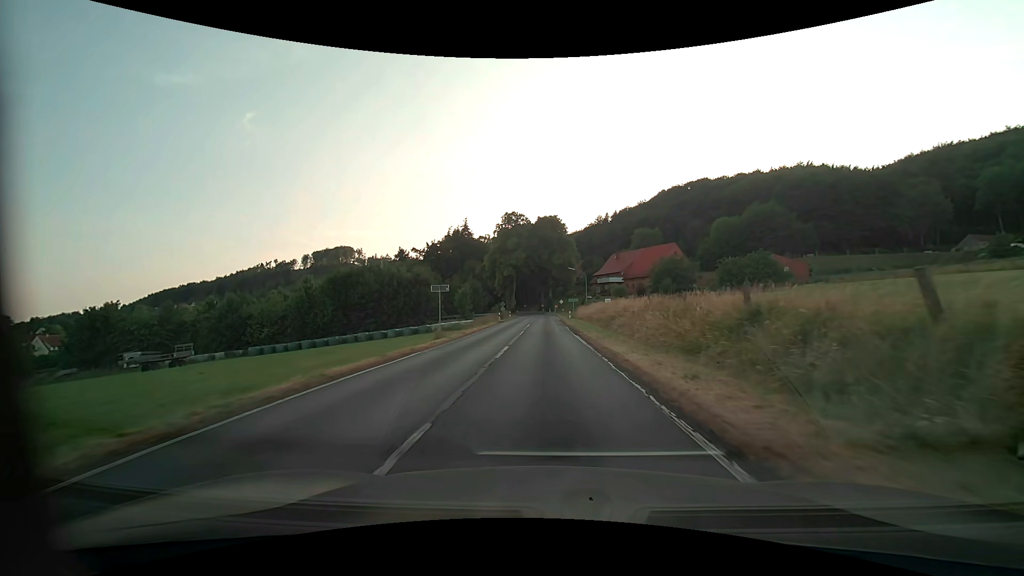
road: secondary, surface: asphalt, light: Day
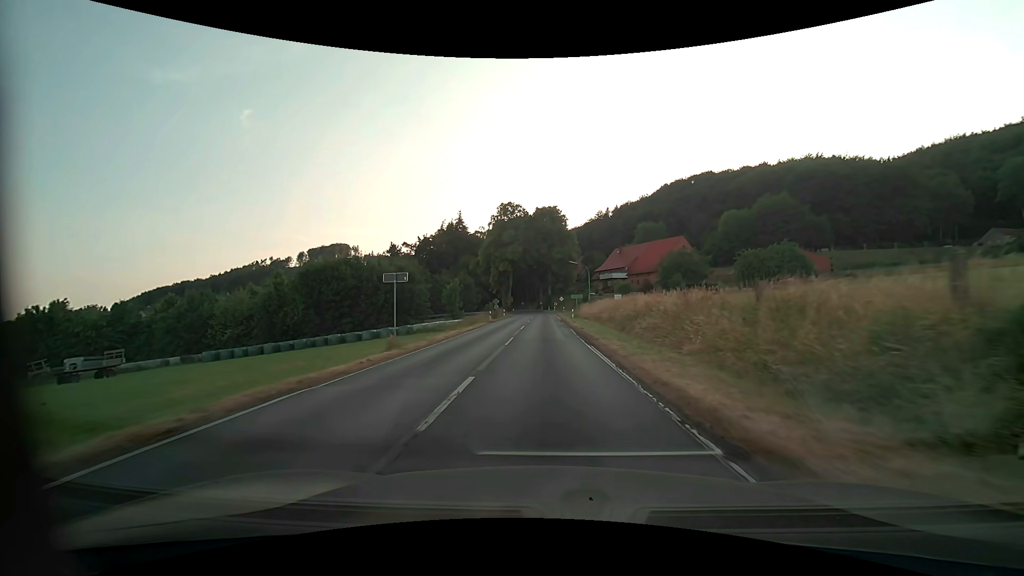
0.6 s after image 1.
(0.0, +8.5) m; 0°
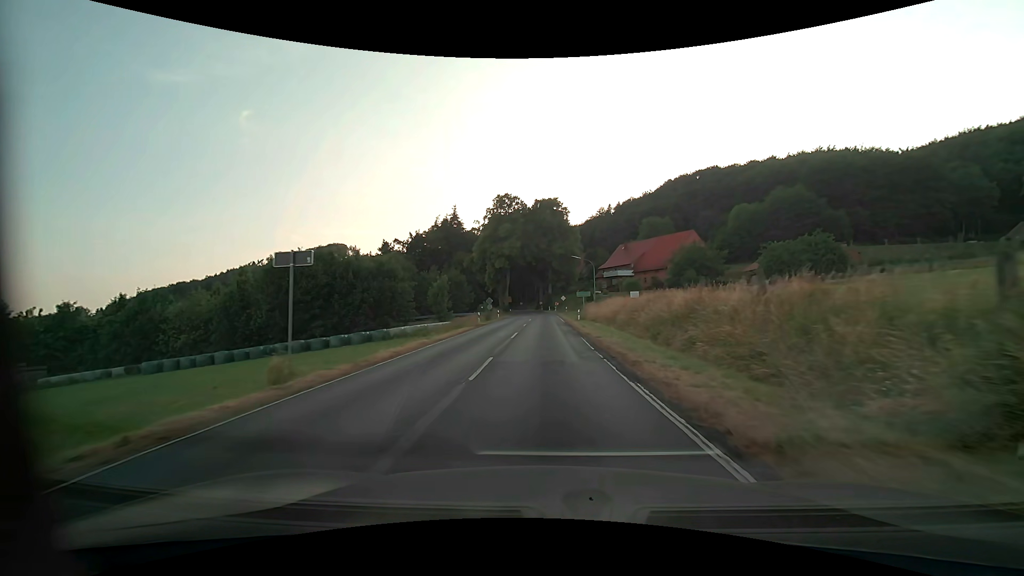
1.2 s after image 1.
(0.0, +8.4) m; 0°
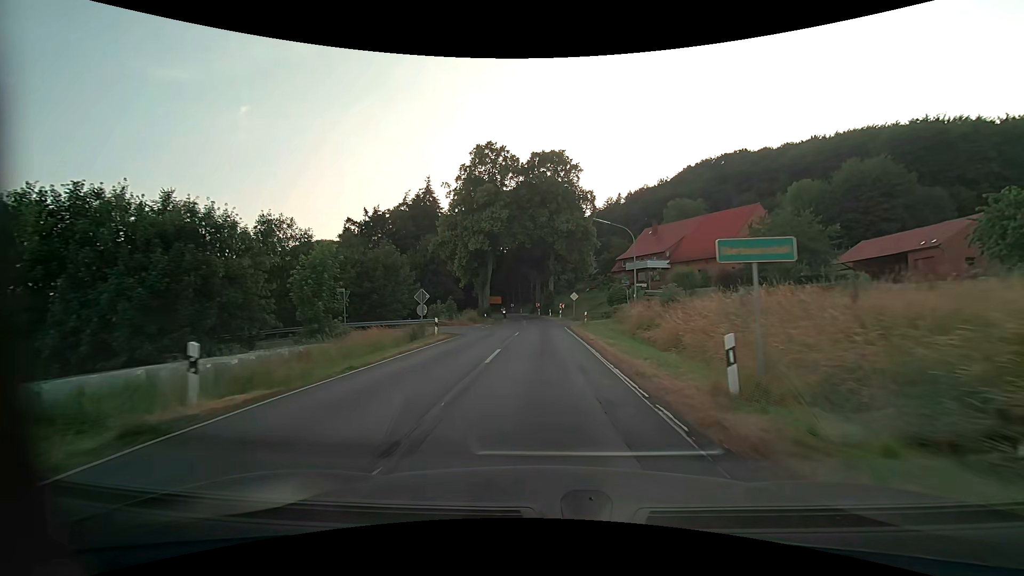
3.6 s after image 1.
(-0.1, +32.9) m; 0°
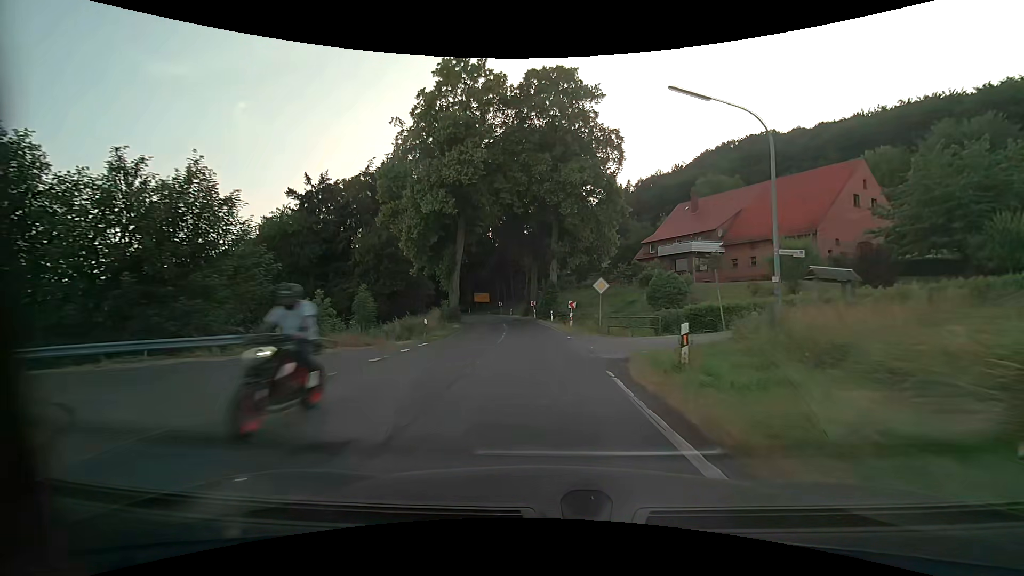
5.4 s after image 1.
(0.0, +24.1) m; 0°
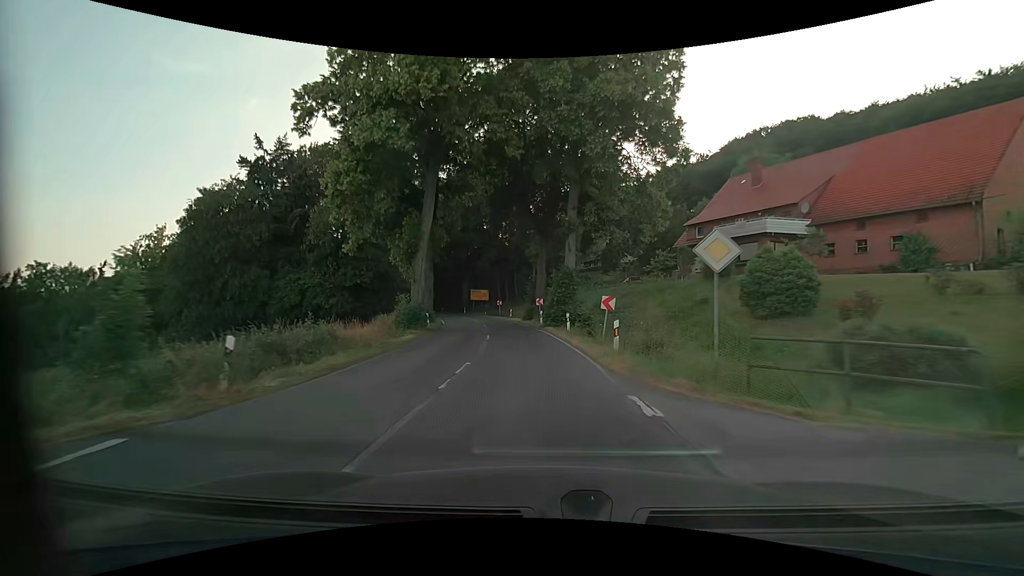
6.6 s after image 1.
(-0.1, +15.9) m; -1°
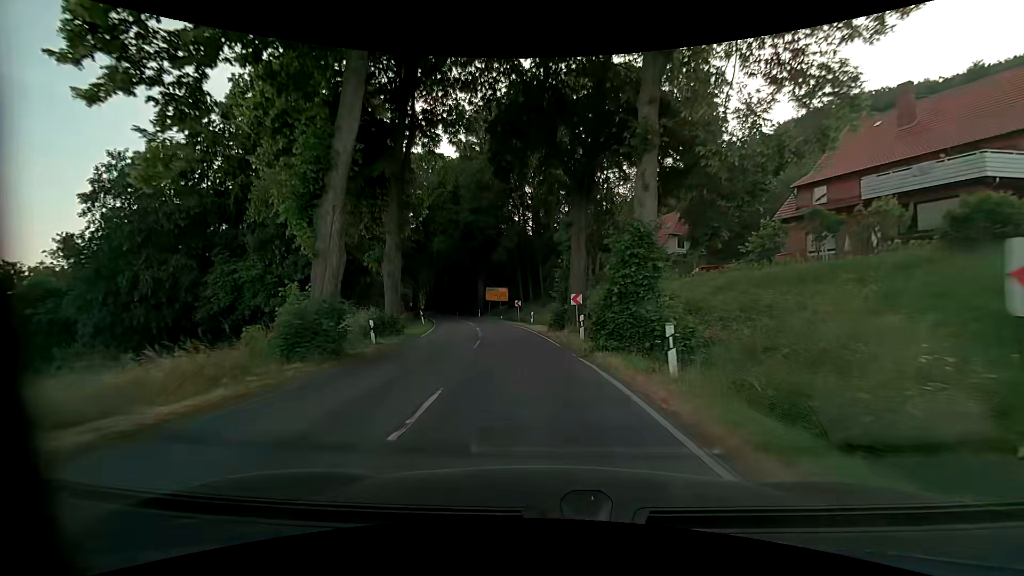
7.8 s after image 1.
(-0.4, +15.8) m; -3°
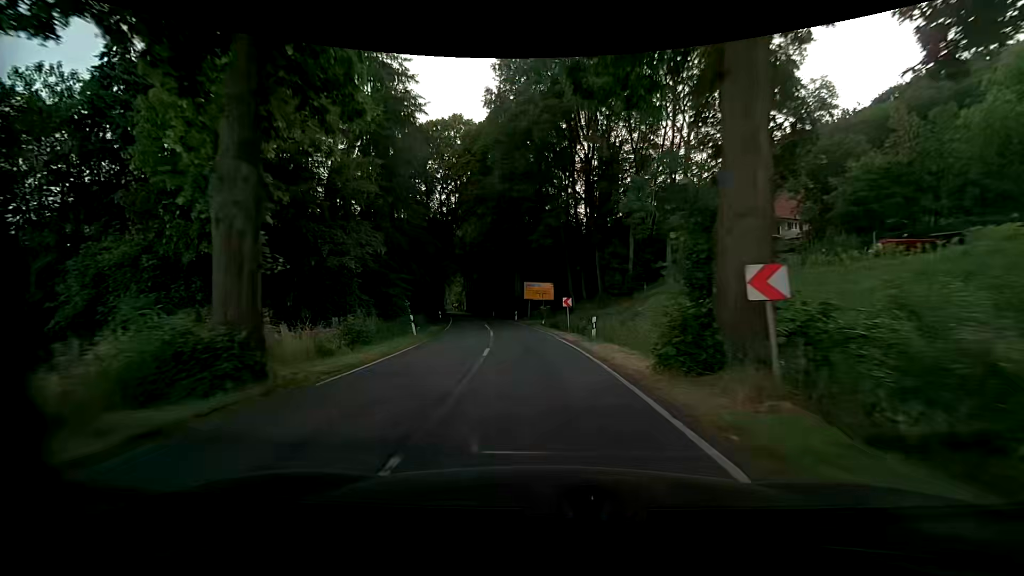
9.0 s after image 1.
(-0.8, +15.8) m; -6°
(0, +10) (-1, +20) (-2, +30) (-3, +40) (-5, +50) (-7, +59) (-9, +69) (-11, +79) (-12, +89) (-14, +99) m
